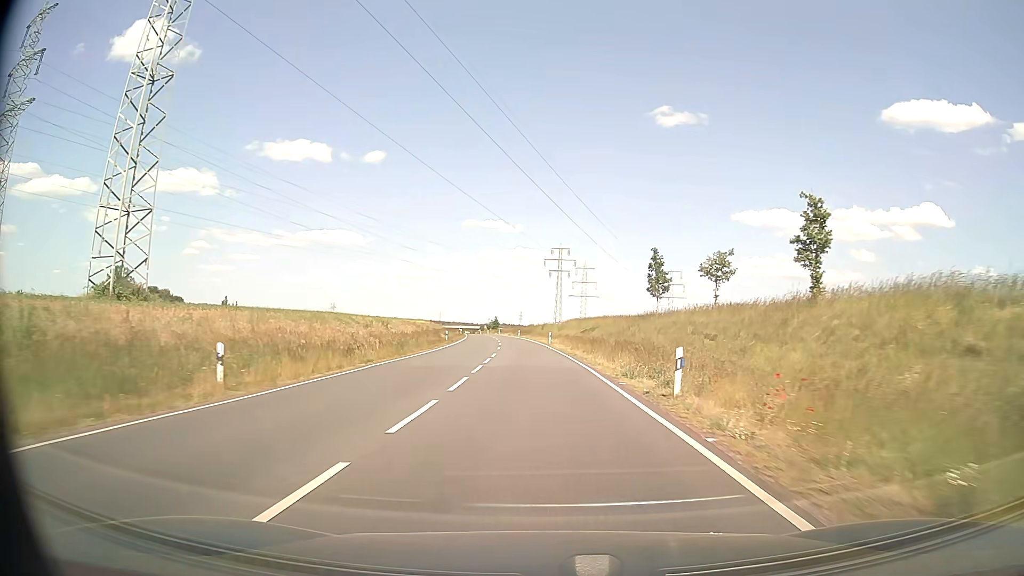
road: primary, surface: asphalt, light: Day
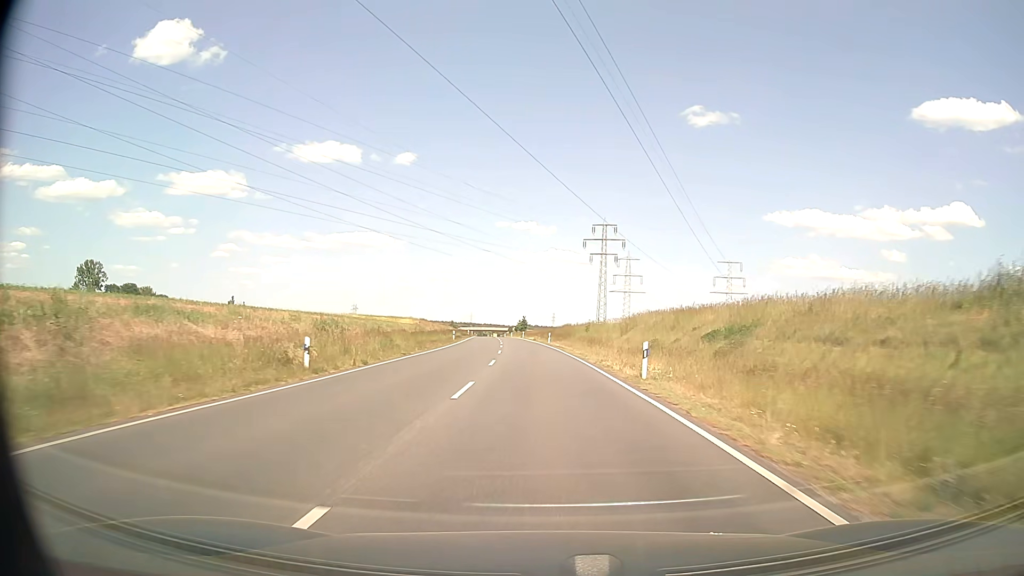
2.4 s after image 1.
(-1.2, +44.3) m; -3°
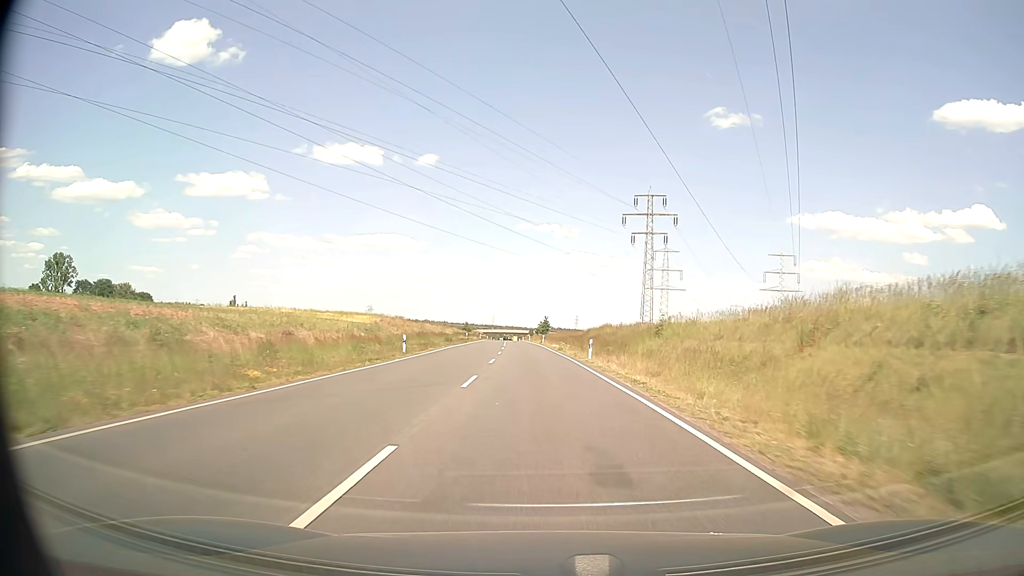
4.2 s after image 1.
(-0.6, +33.6) m; -2°
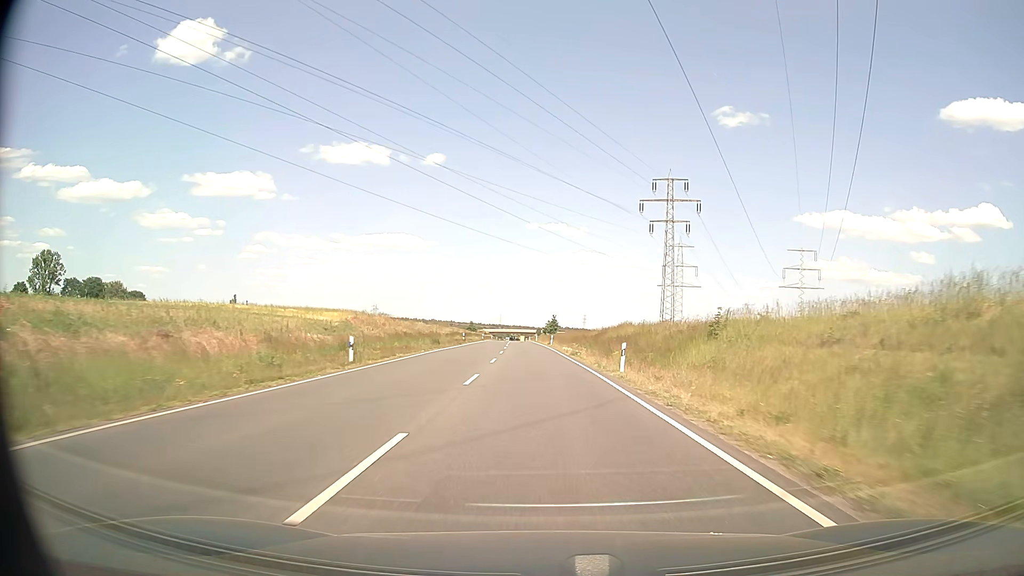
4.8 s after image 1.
(-0.1, +11.3) m; -1°
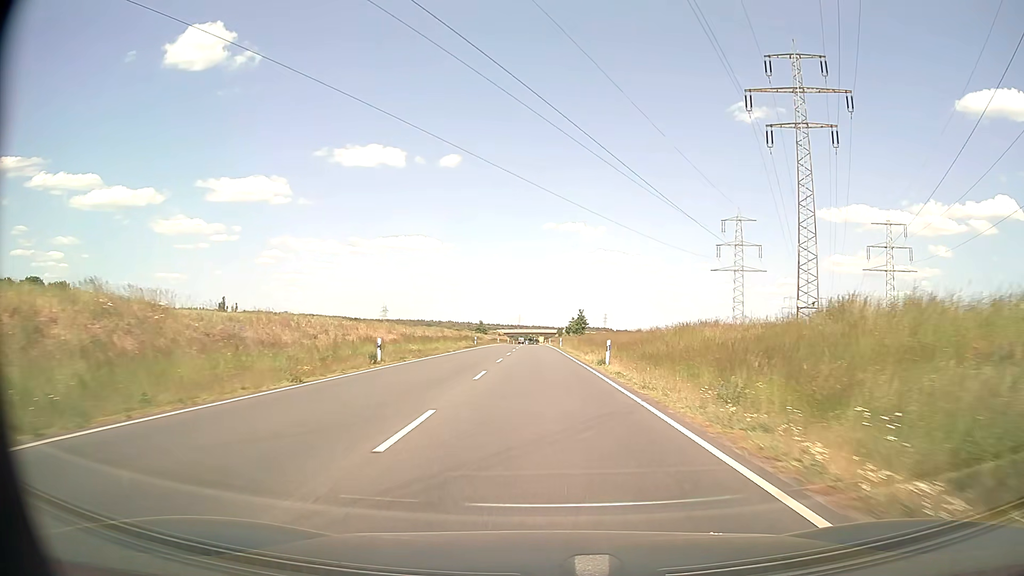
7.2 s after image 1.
(-0.8, +45.6) m; -2°
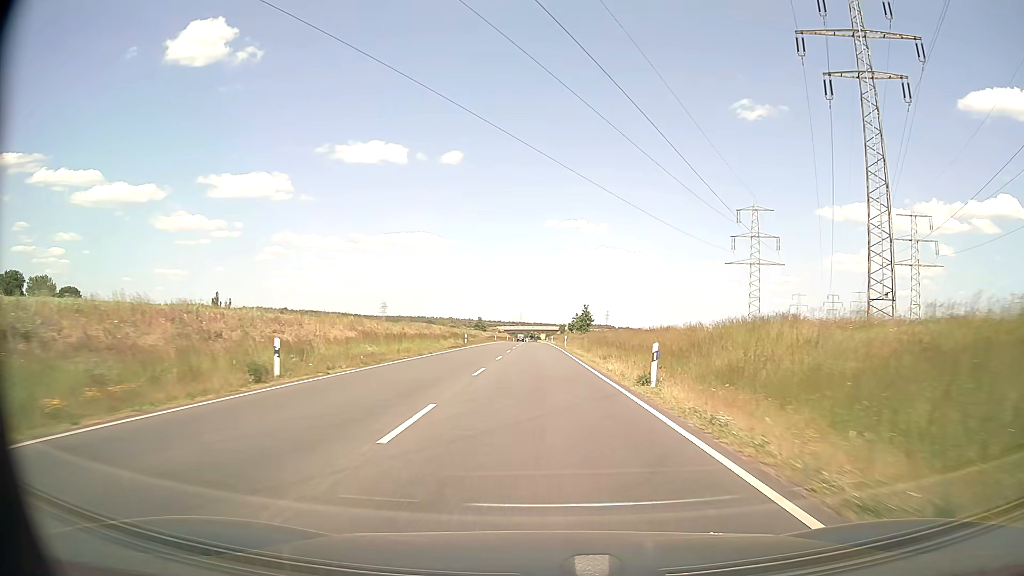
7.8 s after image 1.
(0.0, +11.5) m; 0°
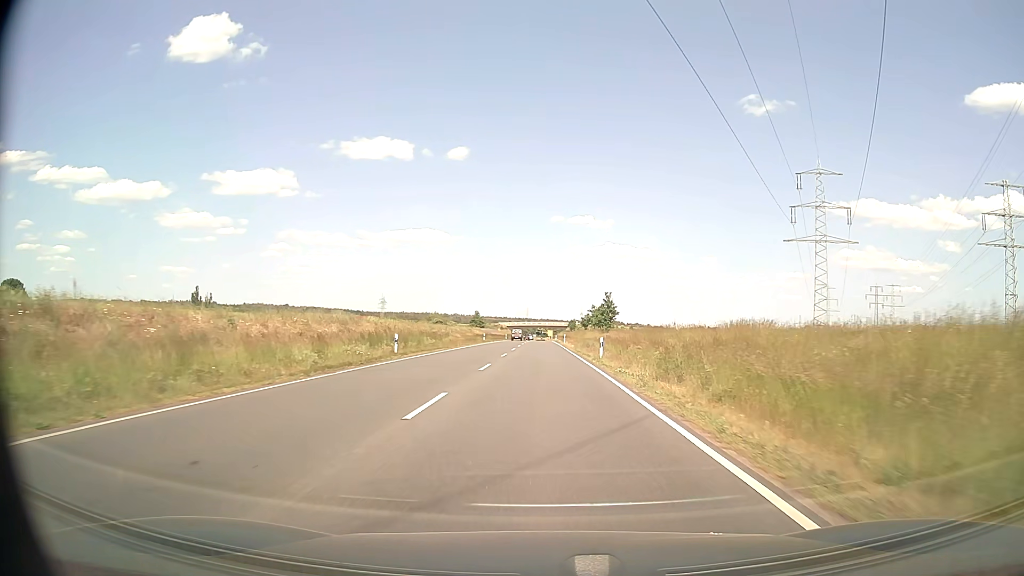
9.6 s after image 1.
(-0.1, +34.3) m; -1°
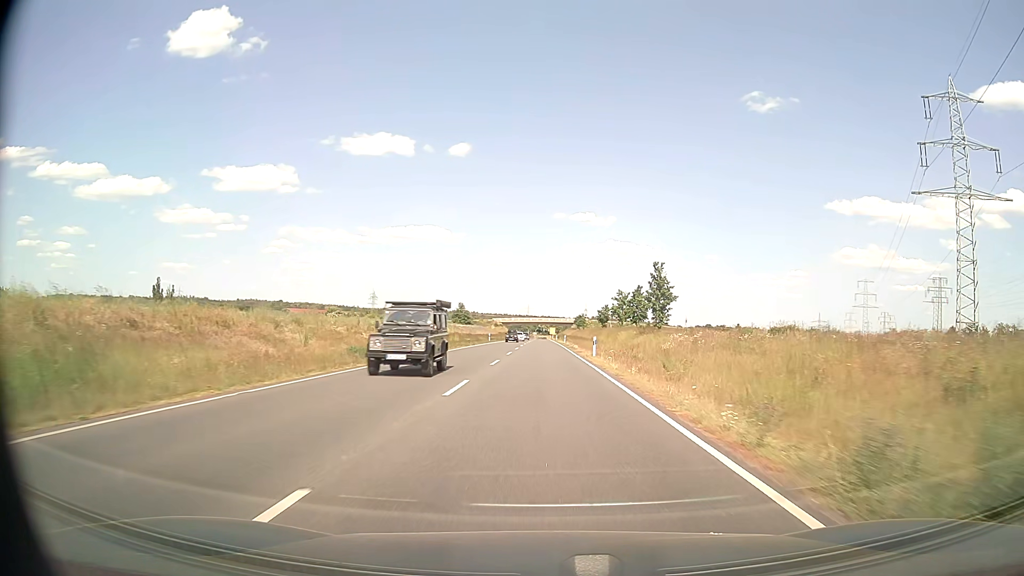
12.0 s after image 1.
(-0.1, +44.6) m; 0°
(0, +10) (0, +20) (0, +30) (0, +40) (0, +50) (0, +60) (0, +70) (0, +80) (0, +90) (0, +100) m
